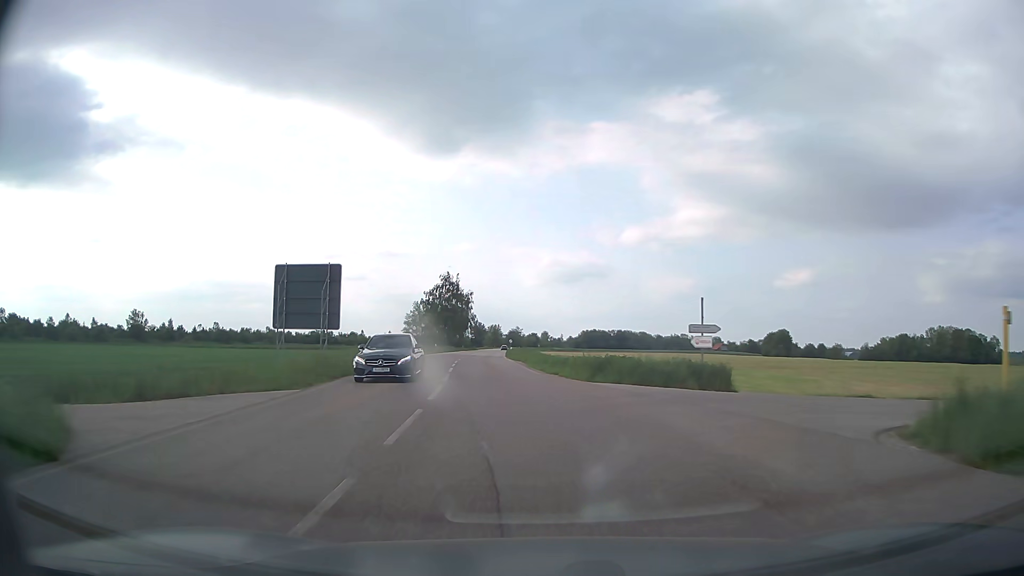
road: secondary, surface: asphalt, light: Day
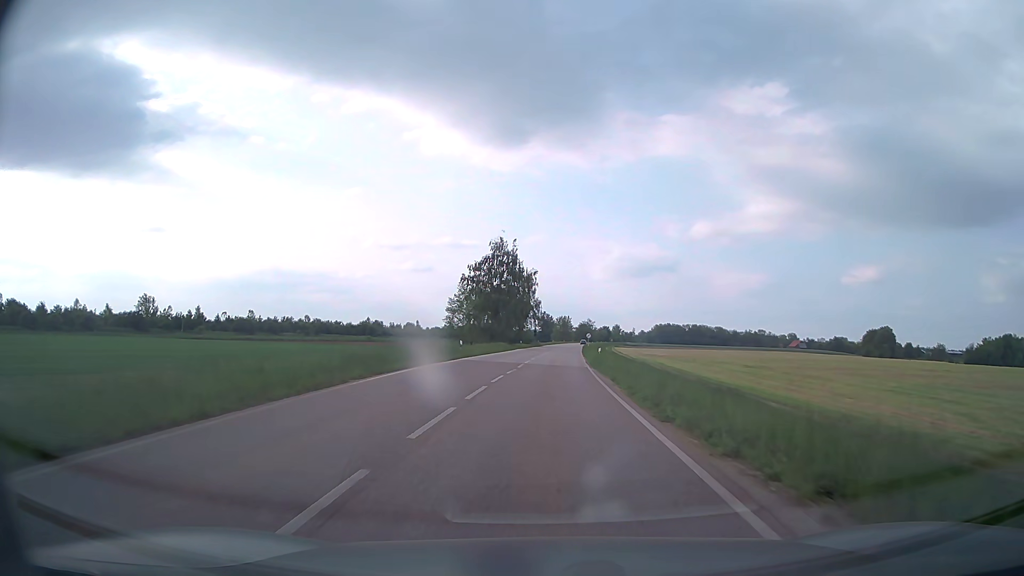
(-2.9, +35.7) m; -6°
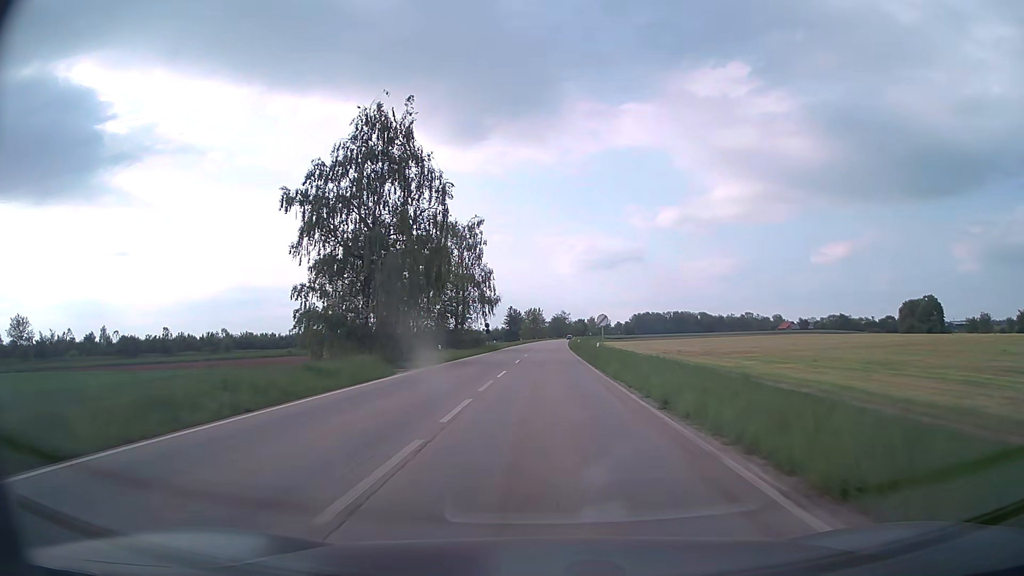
(+1.4, +52.4) m; +3°
(0, +10) (0, +20) (0, +30) (0, +40) (+1, +50) (+1, +60) (+1, +70) (+1, +80) (+1, +90) (+2, +100) m
